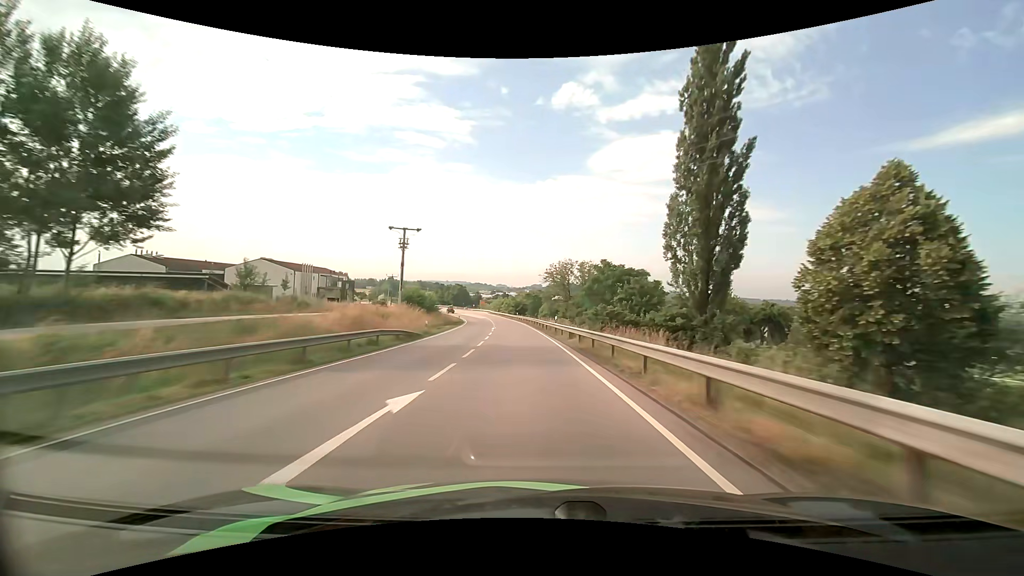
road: primary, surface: asphalt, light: Day
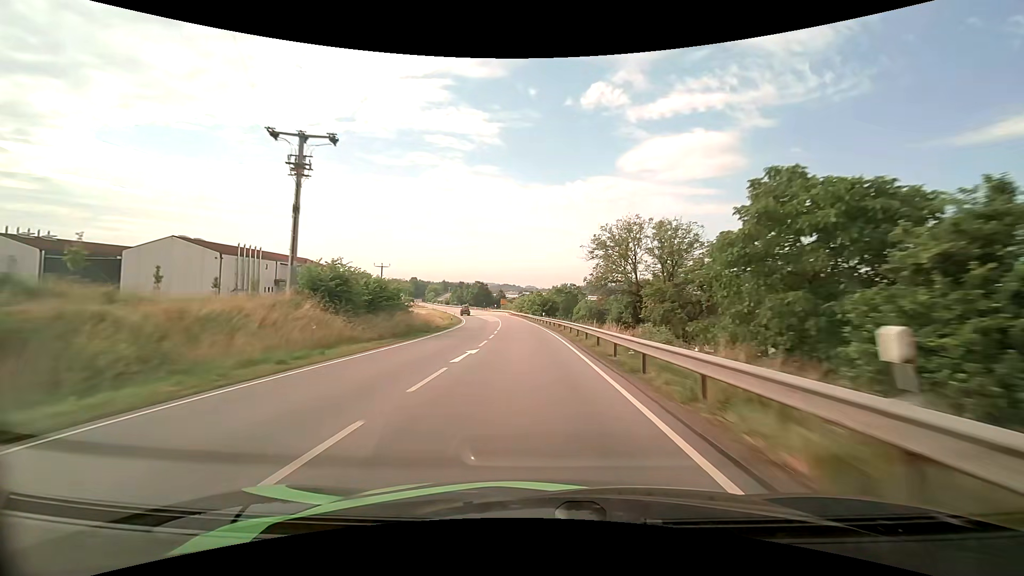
(-1.0, +32.0) m; -3°
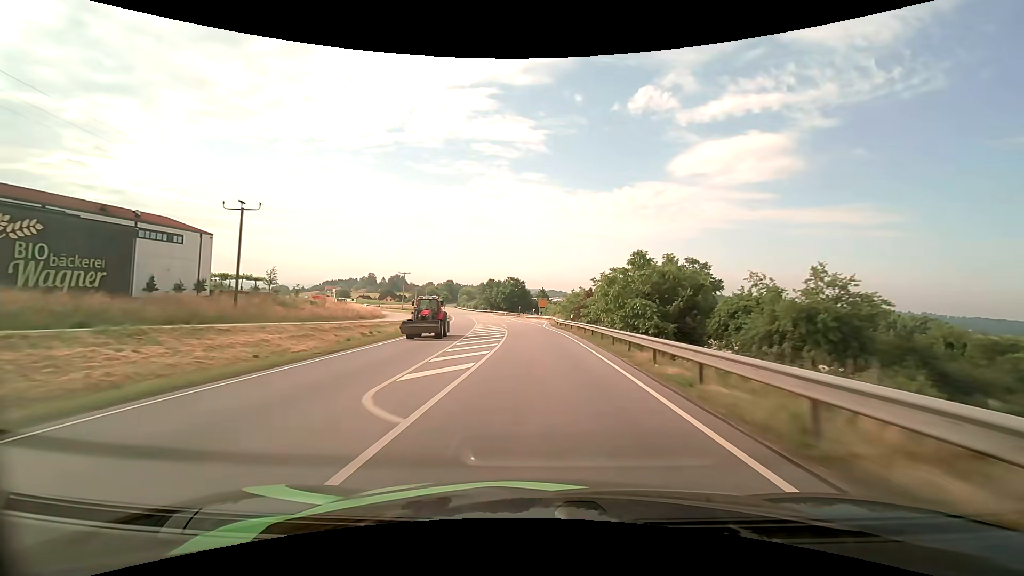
(-3.0, +61.4) m; -6°
(0, +10) (0, +20) (-1, +30) (-1, +40) (-2, +50) (-3, +60) (-4, +70) (-5, +80) (-6, +90) (-8, +100) m
